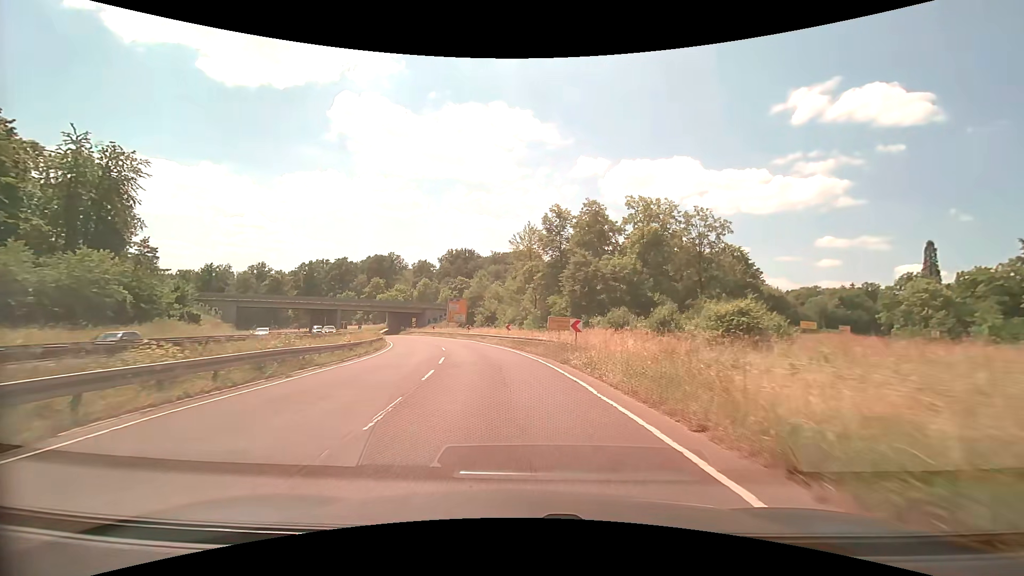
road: trunk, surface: asphalt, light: Day
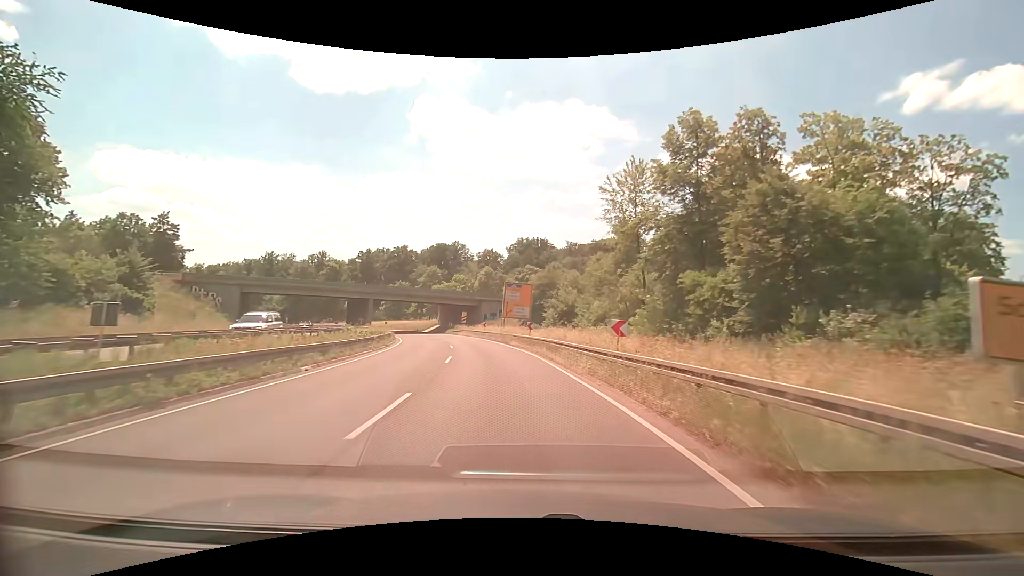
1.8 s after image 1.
(-1.7, +24.8) m; -8°
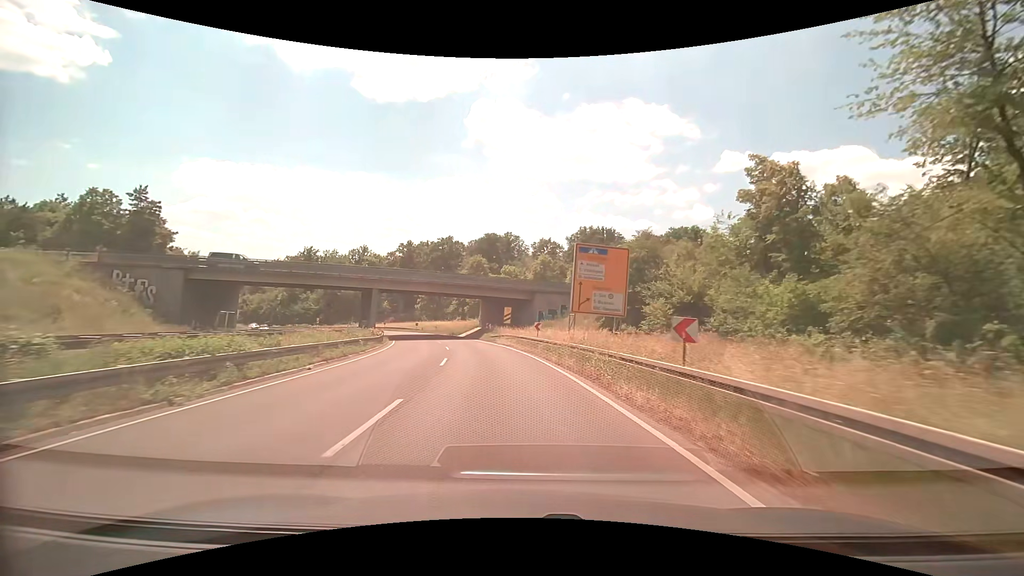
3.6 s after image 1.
(-1.6, +25.0) m; -7°
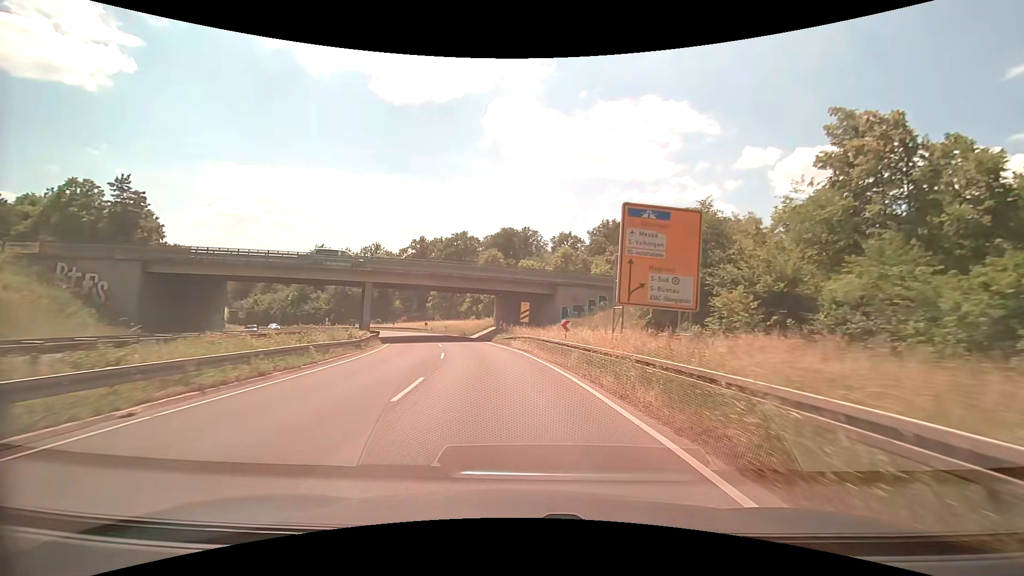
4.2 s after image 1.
(-0.2, +8.4) m; -2°
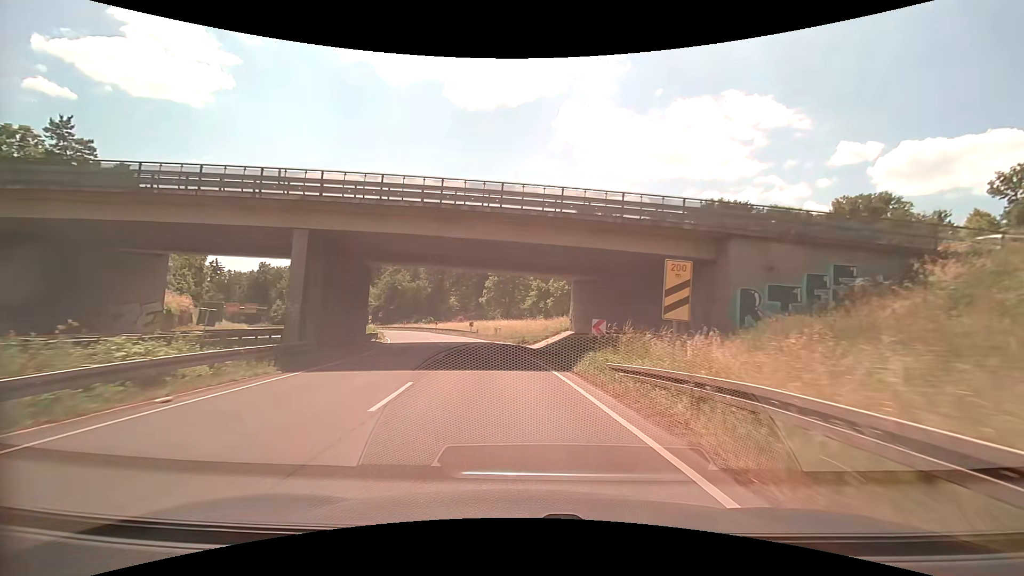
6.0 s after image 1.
(-1.8, +25.4) m; -8°
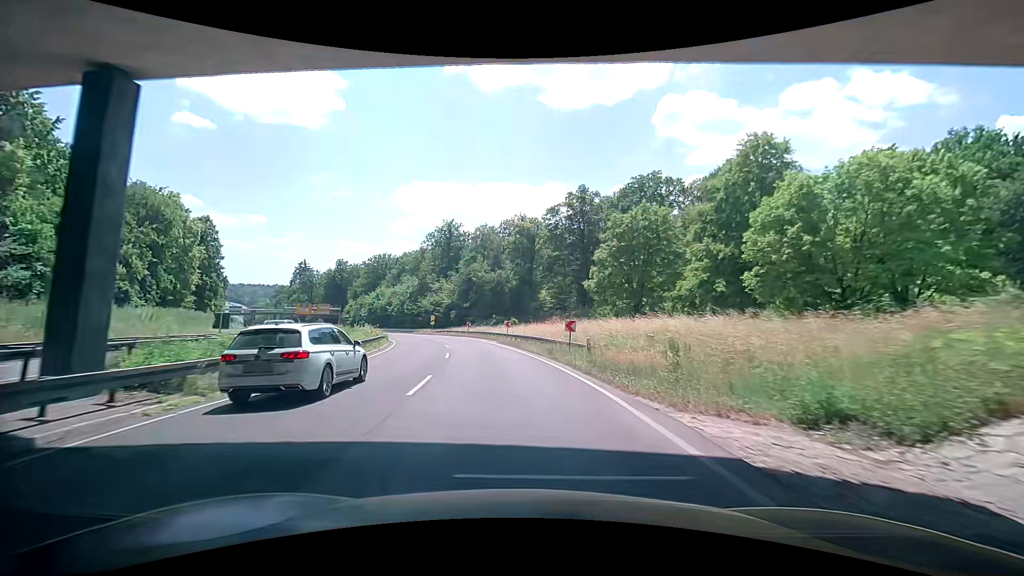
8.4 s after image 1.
(-3.0, +34.3) m; -10°
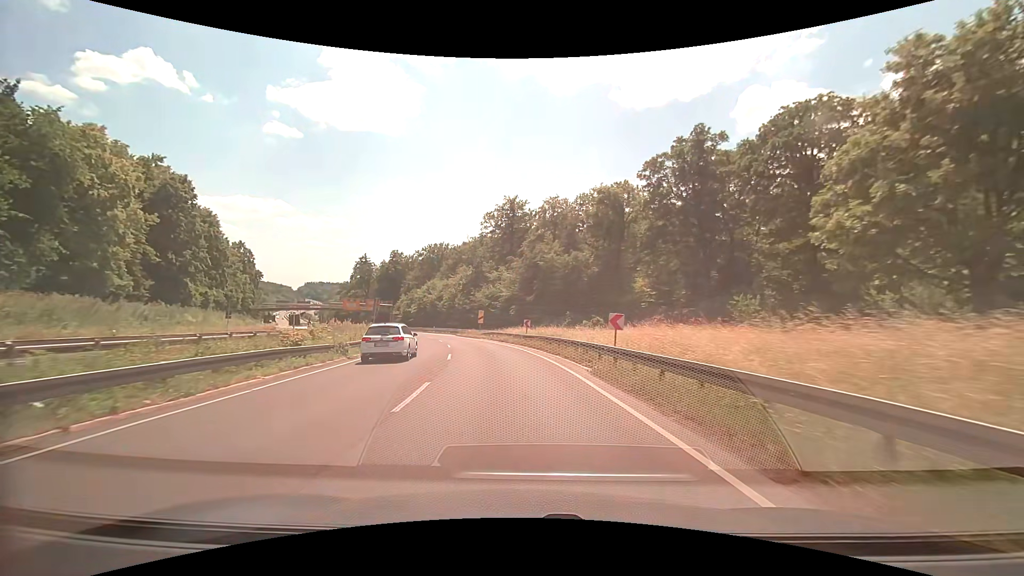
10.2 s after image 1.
(-2.0, +26.3) m; -9°
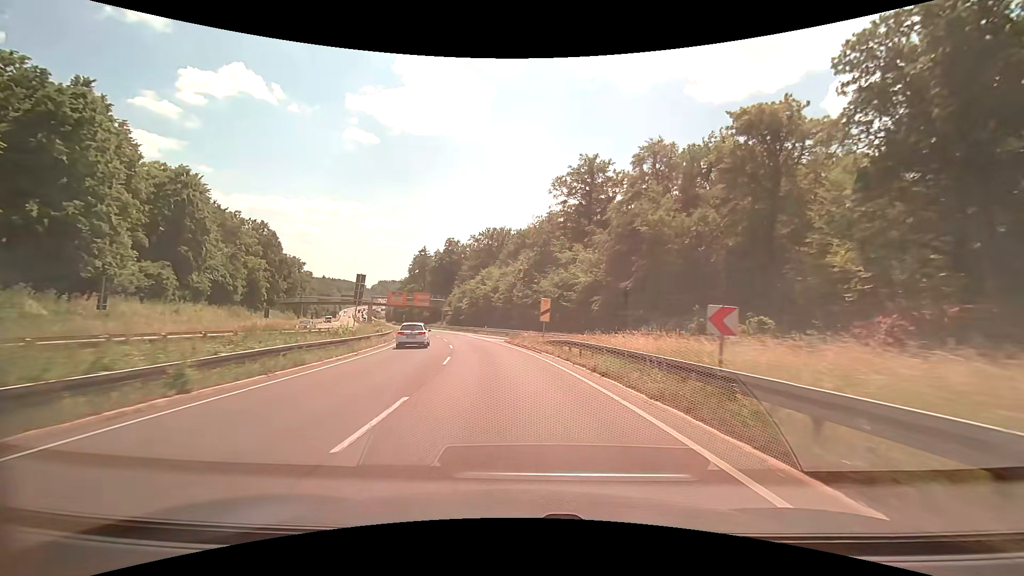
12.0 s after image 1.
(-1.8, +26.8) m; -8°
(0, +10) (-1, +20) (-2, +30) (-4, +40) (-6, +50) (-8, +59) (-11, +69) (-14, +78) (-17, +88) (-20, +97) m
